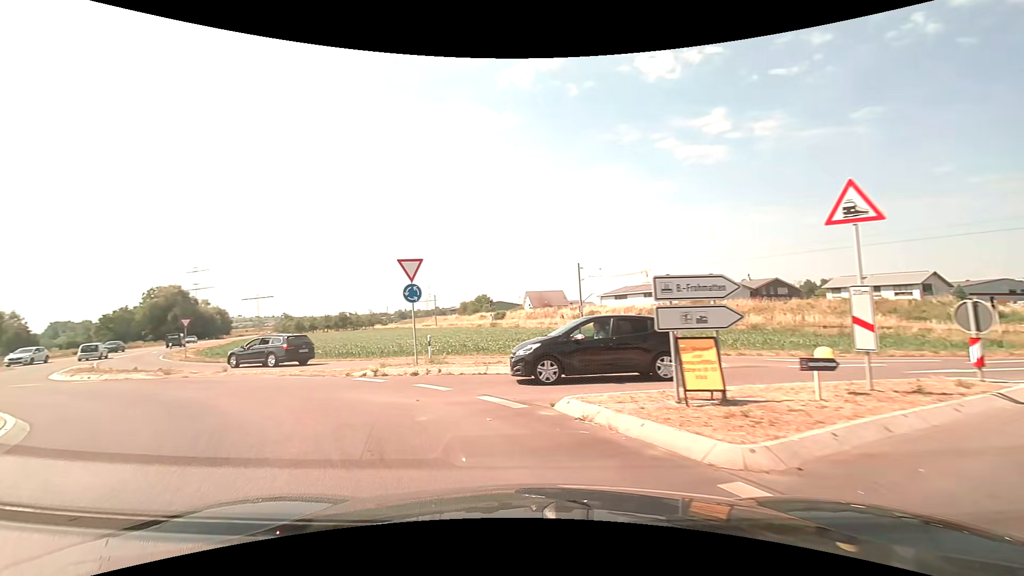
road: secondary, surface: asphalt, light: Day
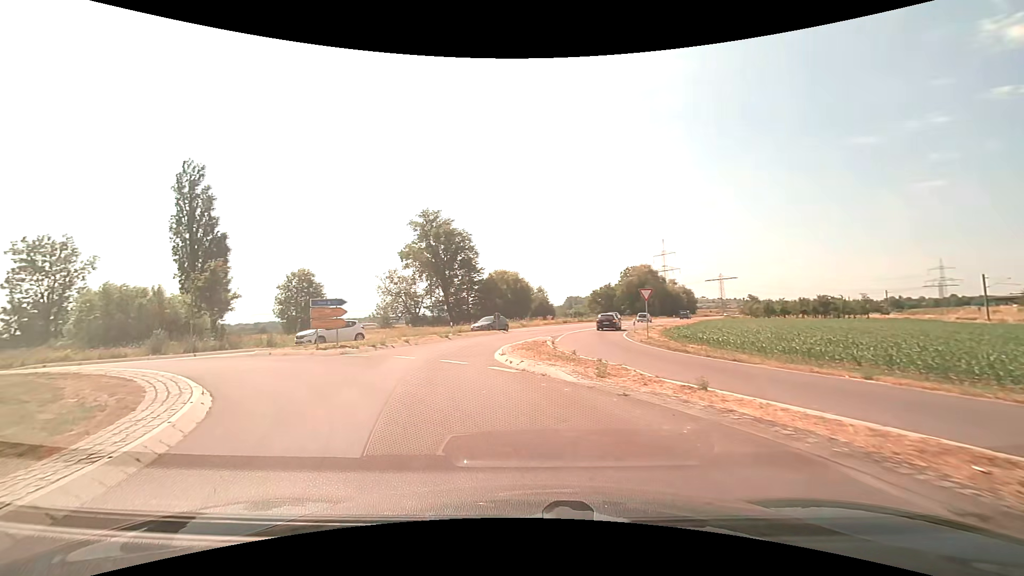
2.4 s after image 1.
(-6.0, +12.3) m; -50°
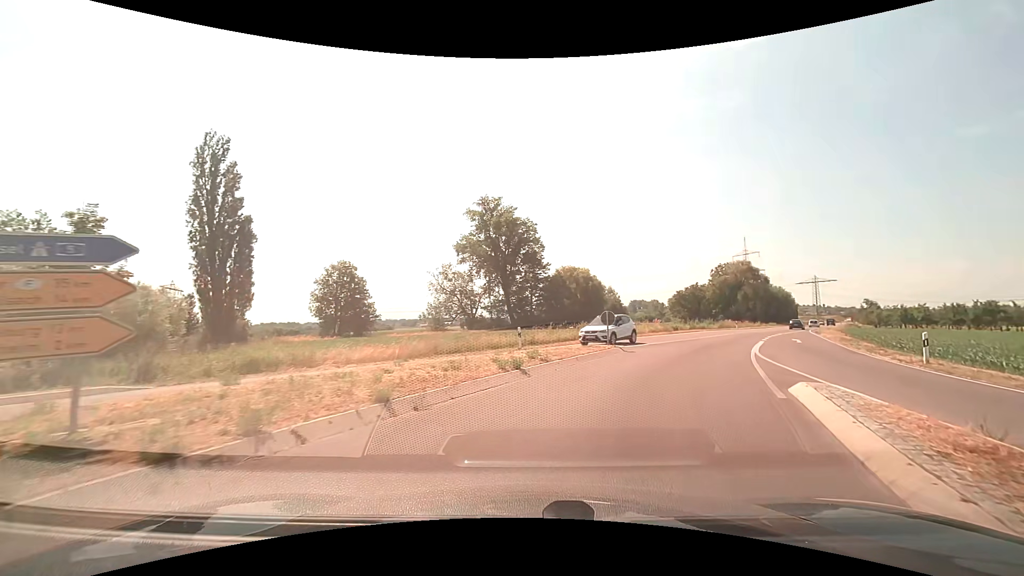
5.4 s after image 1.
(-3.0, +18.4) m; -7°
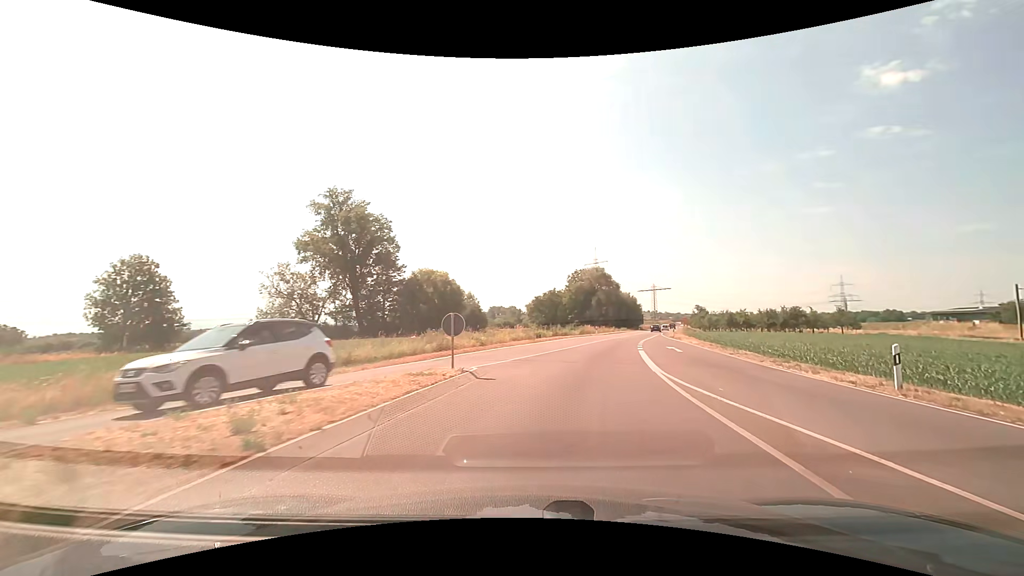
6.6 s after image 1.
(+1.2, +8.0) m; +16°
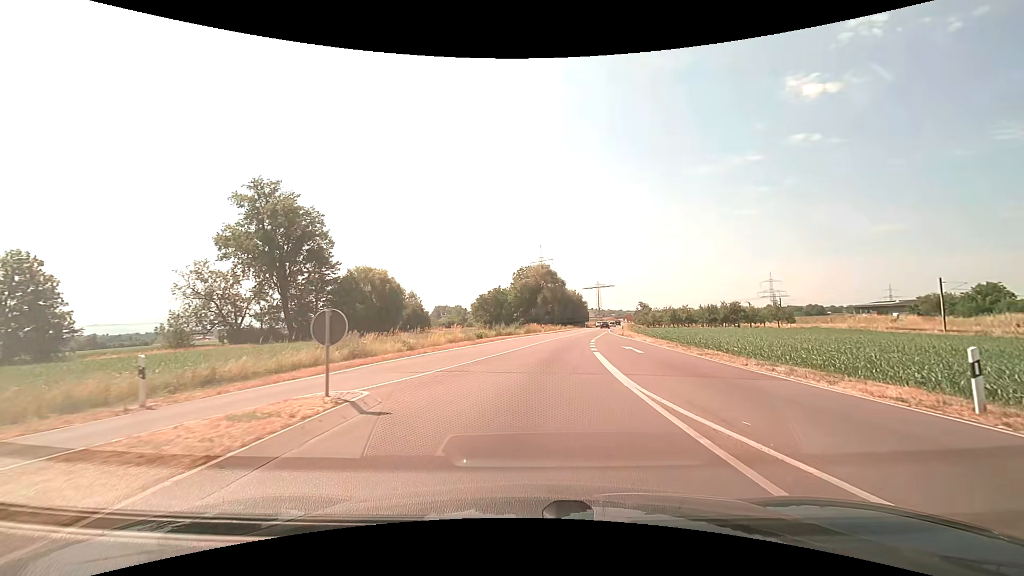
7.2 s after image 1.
(+0.3, +4.4) m; +7°
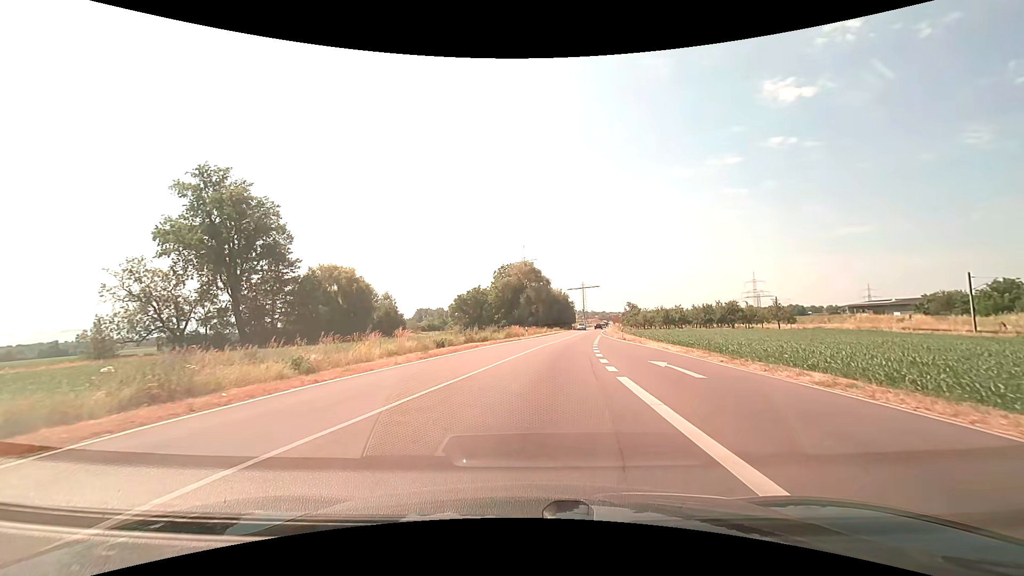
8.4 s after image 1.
(+0.2, +10.1) m; +2°
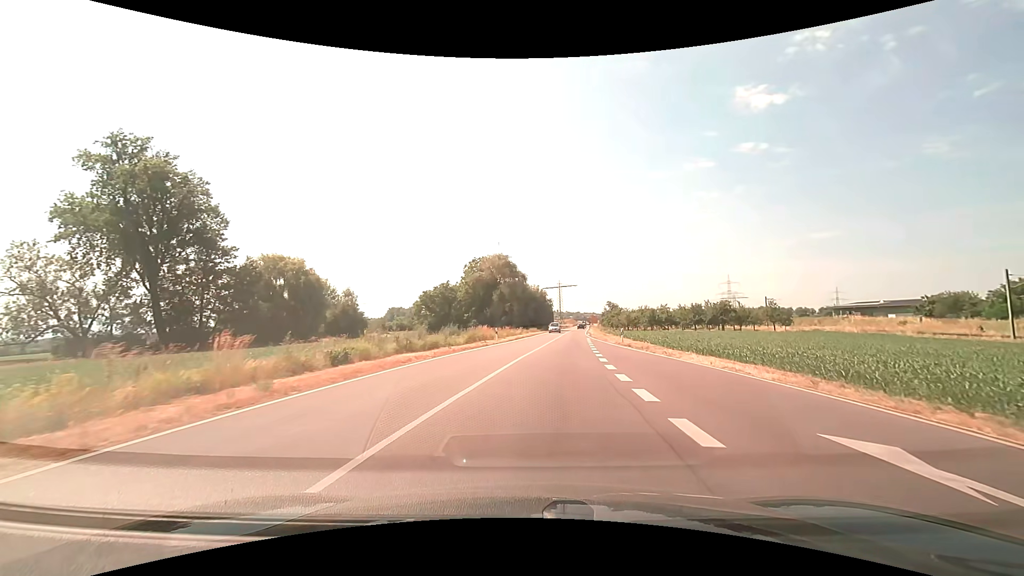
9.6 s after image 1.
(+0.2, +11.8) m; +3°
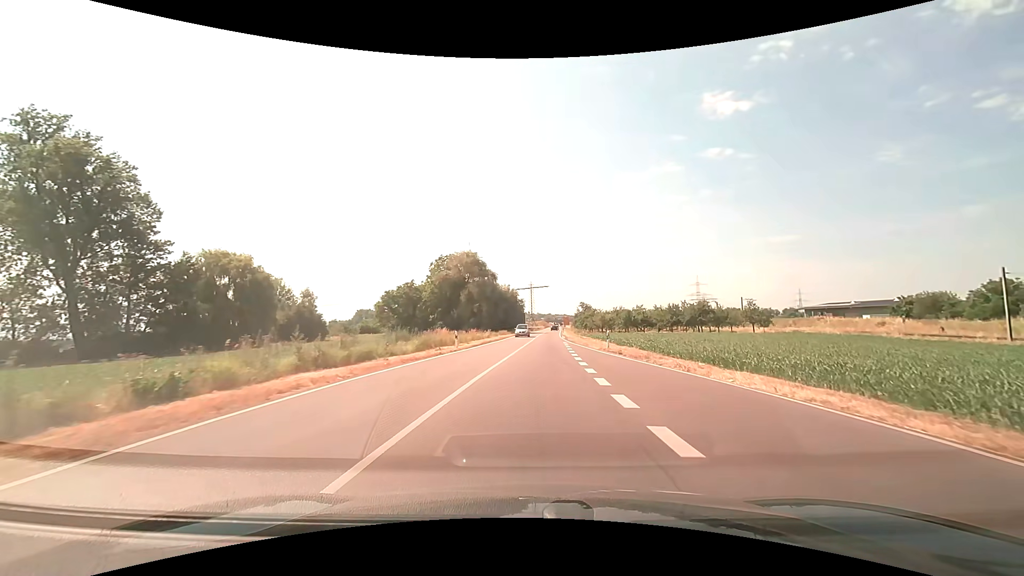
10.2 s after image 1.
(+0.2, +6.5) m; +3°
(0, +10) (+1, +20) (+1, +30) (+1, +40) (+2, +50) (+2, +60) (+3, +70) (+3, +80) (+4, +90) (+5, +100) m
